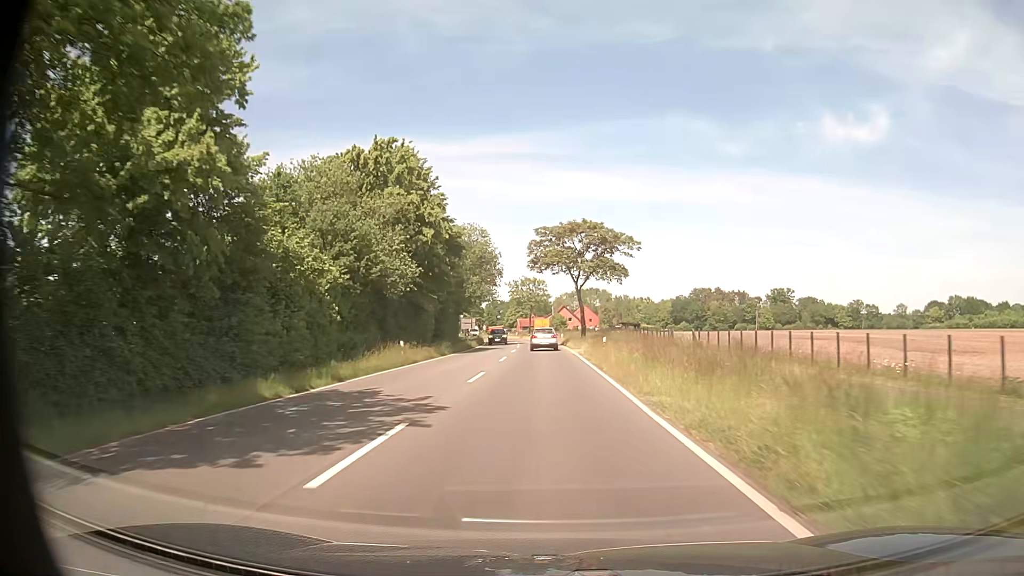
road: tertiary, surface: asphalt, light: Day
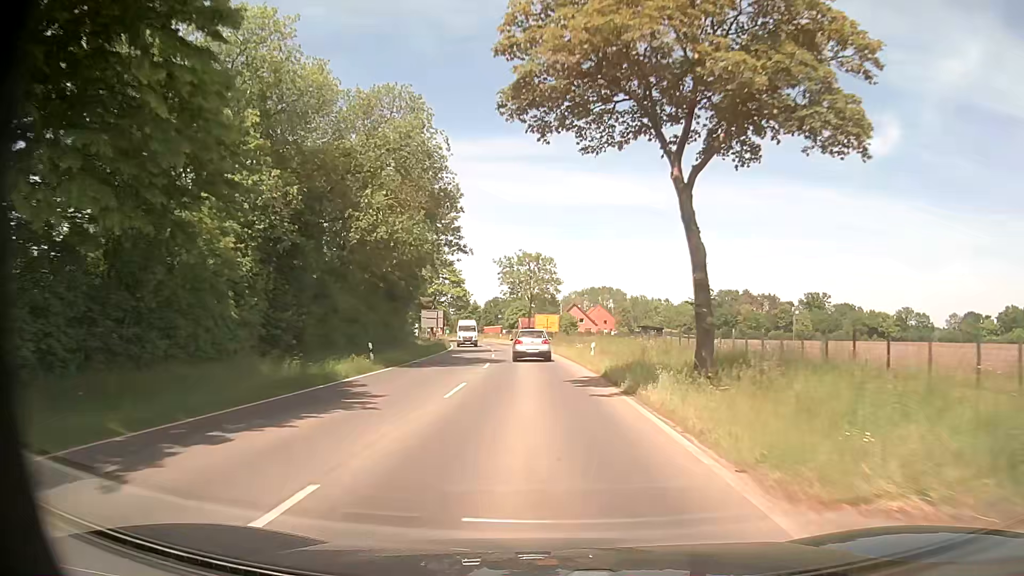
(-0.2, +39.8) m; 0°
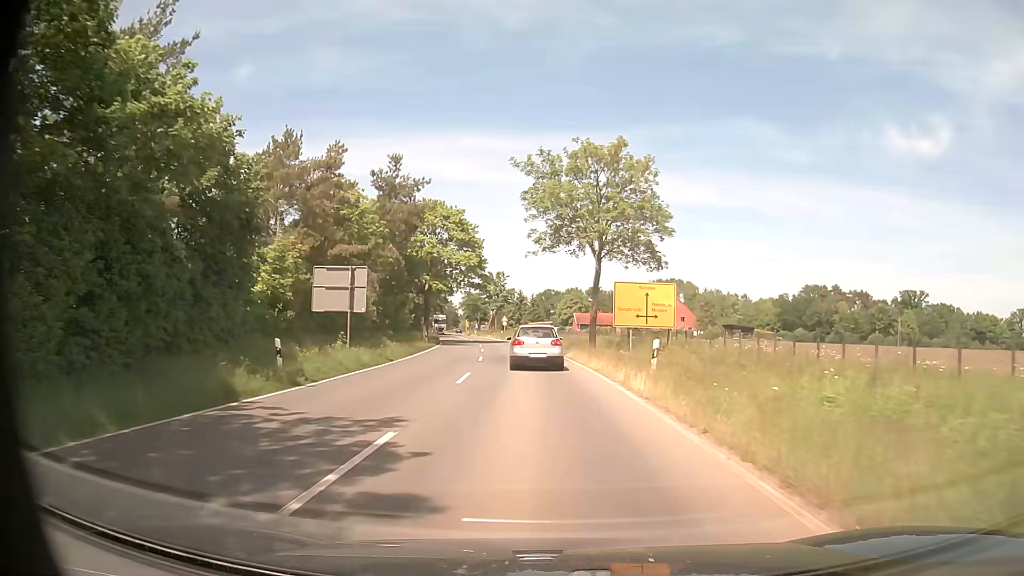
(-1.6, +44.8) m; -5°
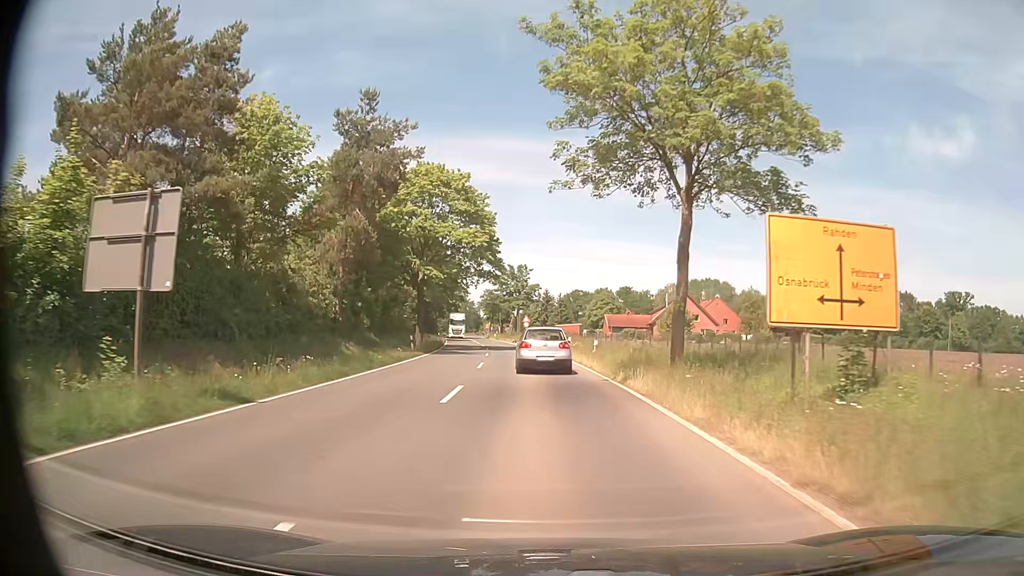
(-0.4, +16.2) m; -2°
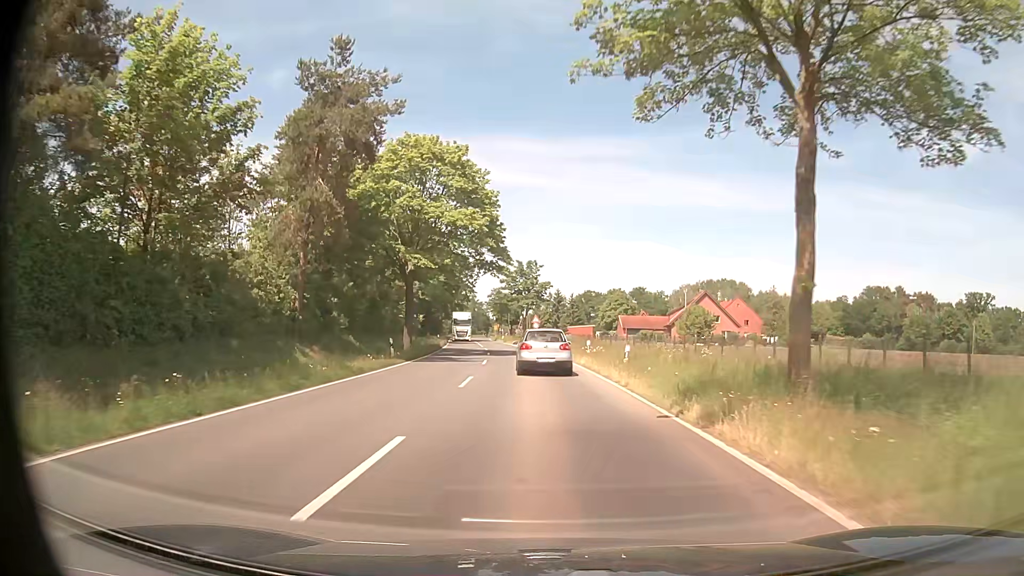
(-0.1, +8.0) m; -1°
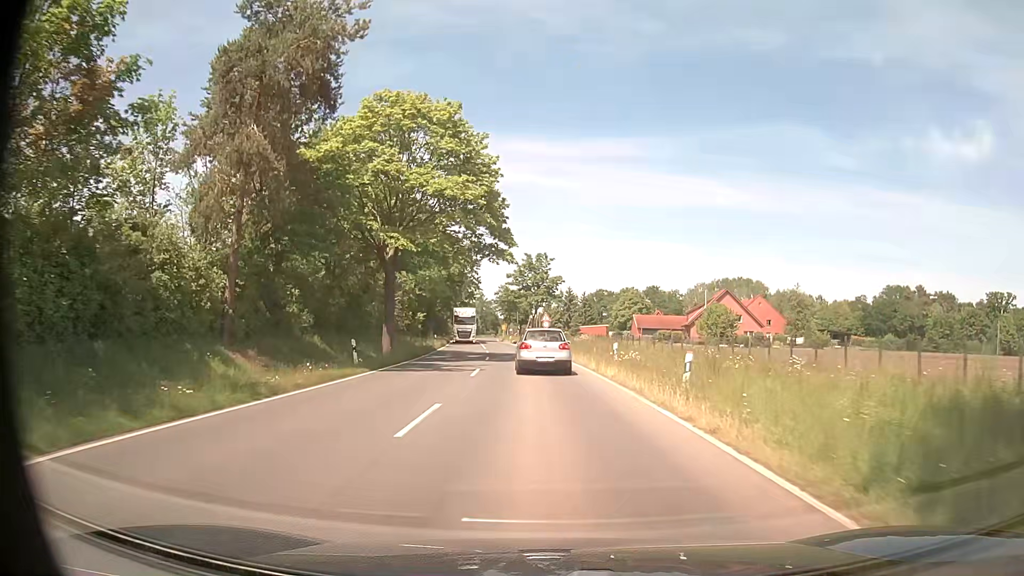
(-0.1, +8.1) m; 0°
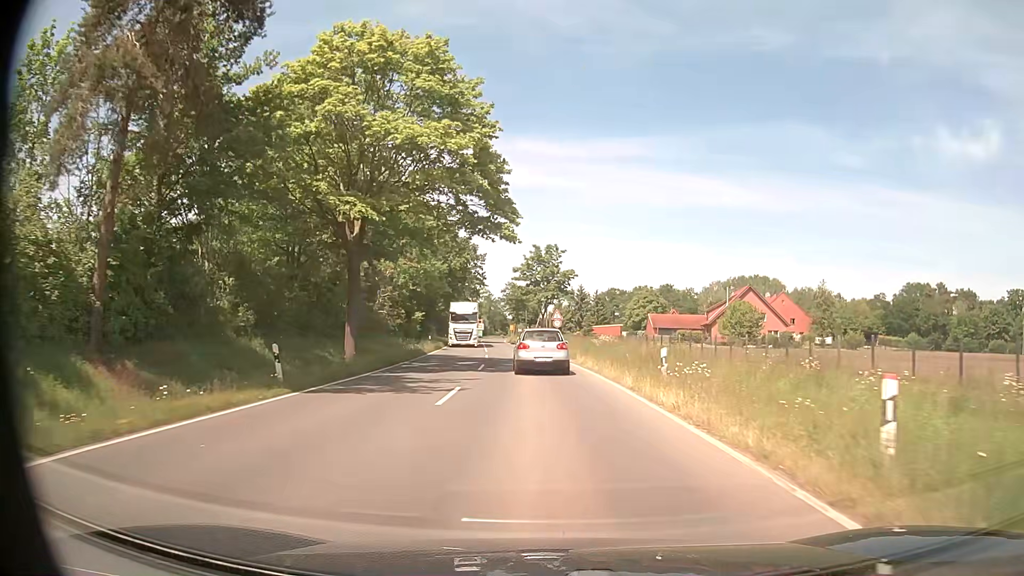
(-0.1, +8.2) m; -1°
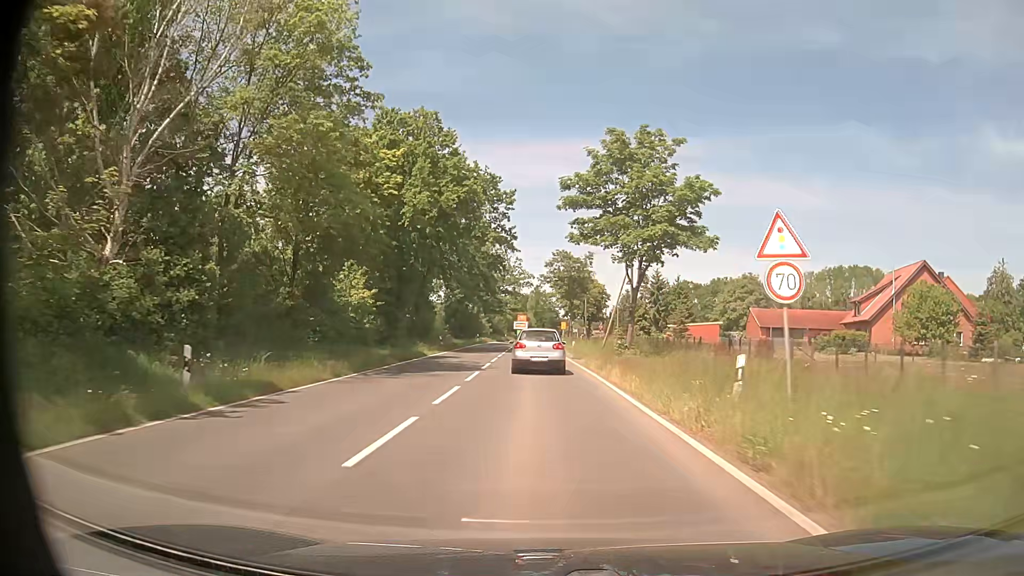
(-1.7, +42.2) m; -5°
(0, +10) (0, +20) (-1, +30) (-1, +40) (-1, +50) (-1, +60) (-1, +70) (-1, +80) (-1, +90) (0, +100) m
